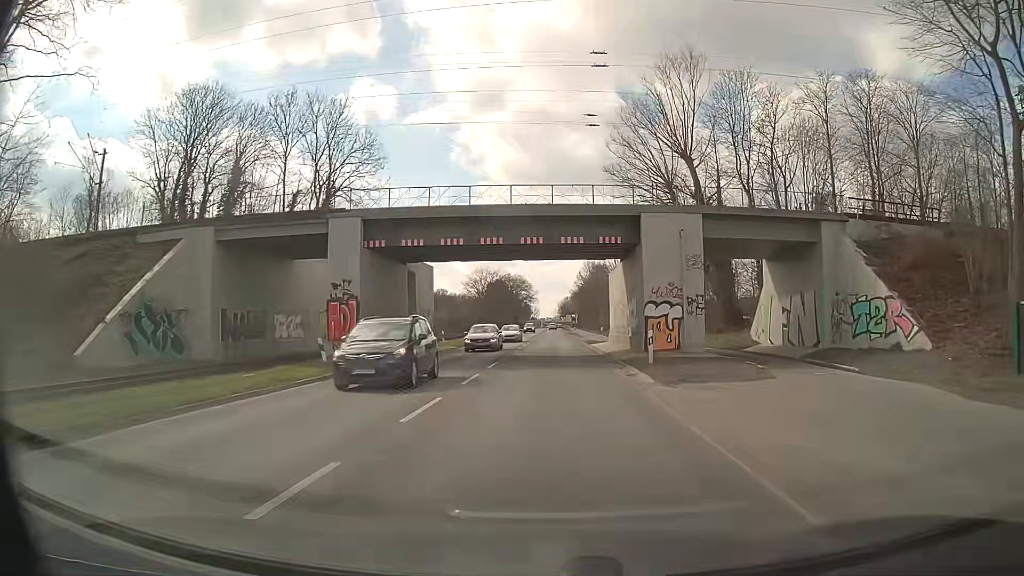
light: Day
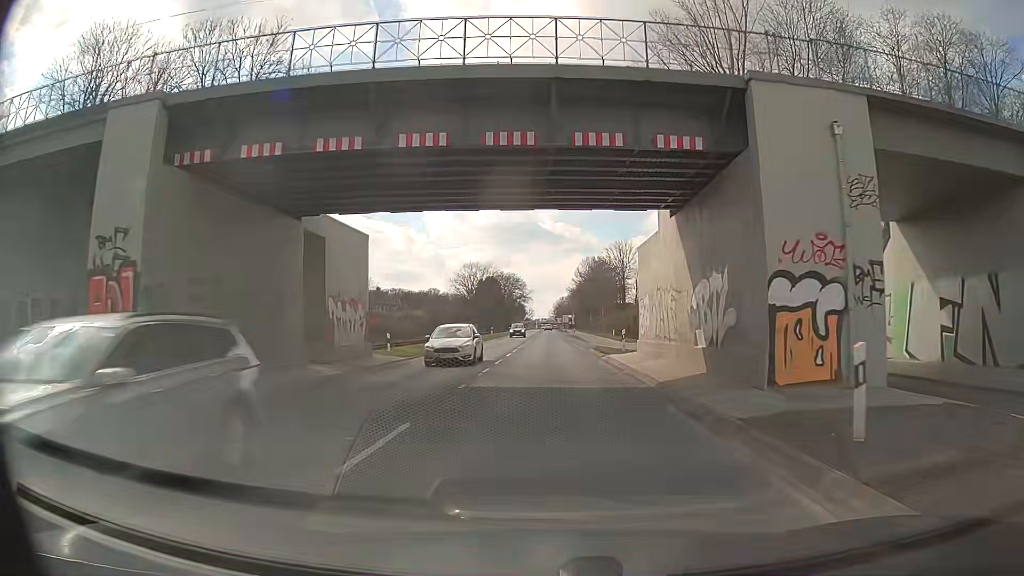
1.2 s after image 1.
(0.0, +15.3) m; +1°
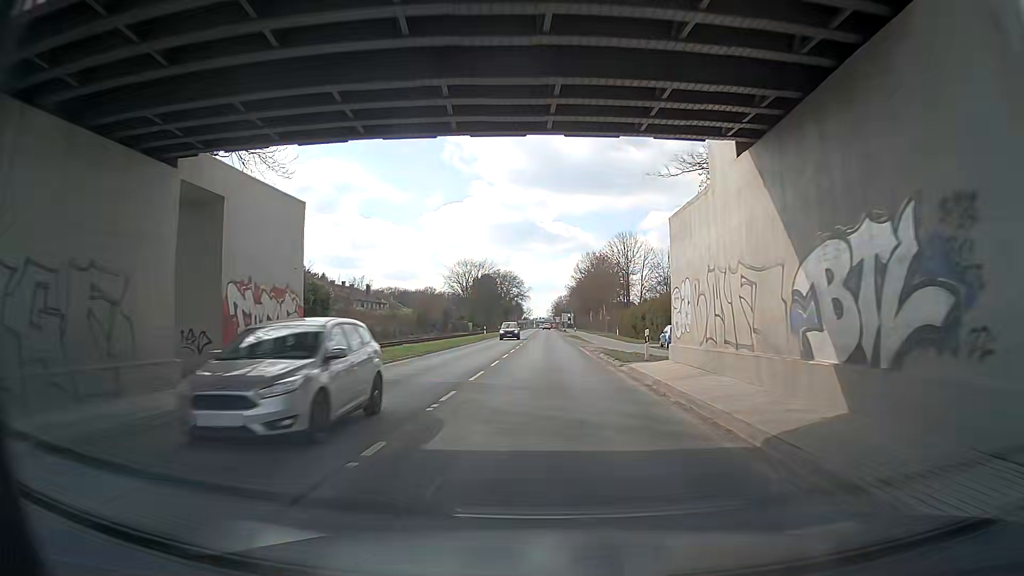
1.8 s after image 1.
(0.0, +7.7) m; 0°
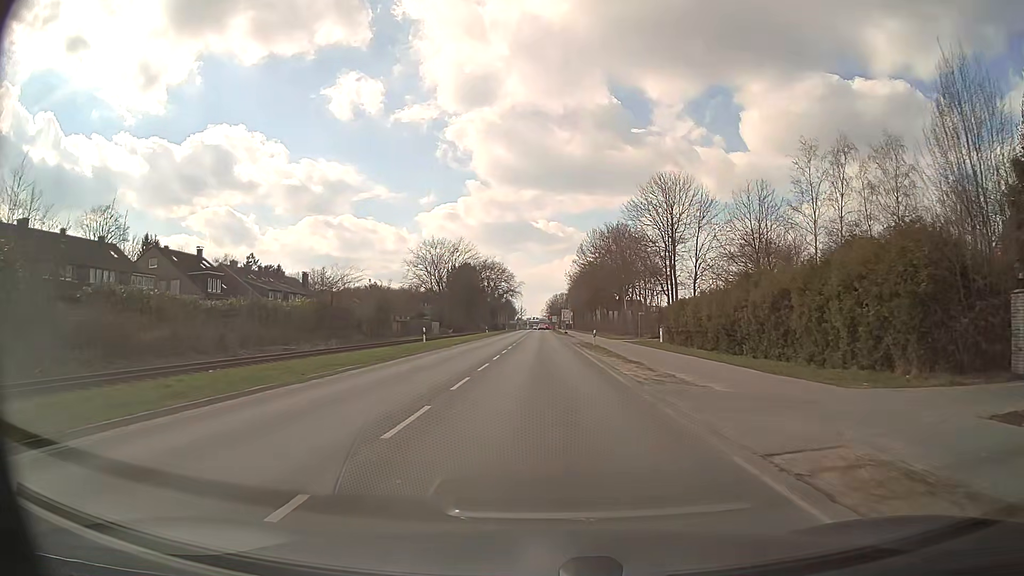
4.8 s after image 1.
(-0.2, +38.7) m; 0°
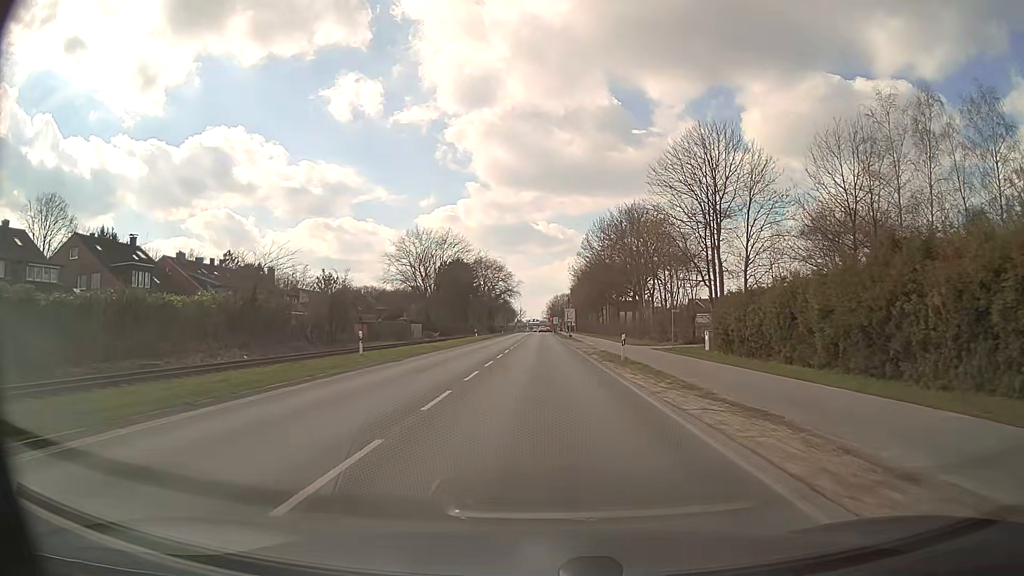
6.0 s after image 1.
(0.0, +15.5) m; 0°
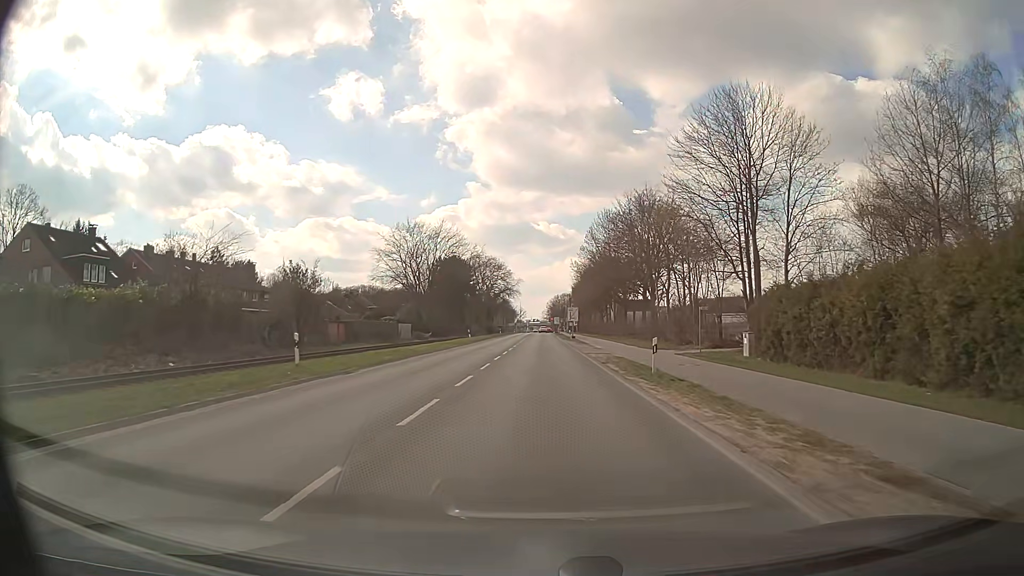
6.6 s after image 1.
(0.0, +7.7) m; 0°
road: secondary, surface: asphalt
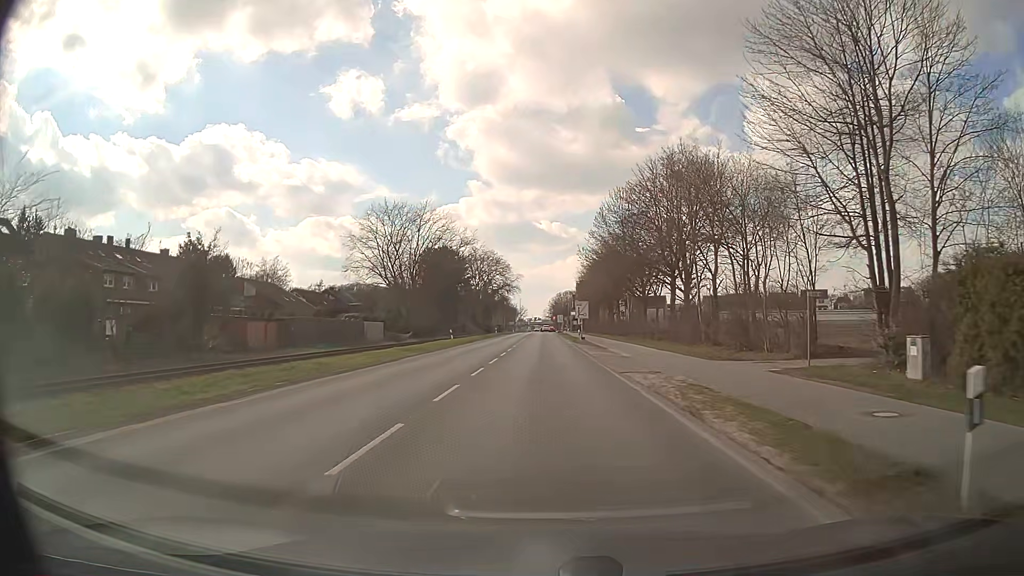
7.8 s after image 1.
(0.0, +15.4) m; 0°
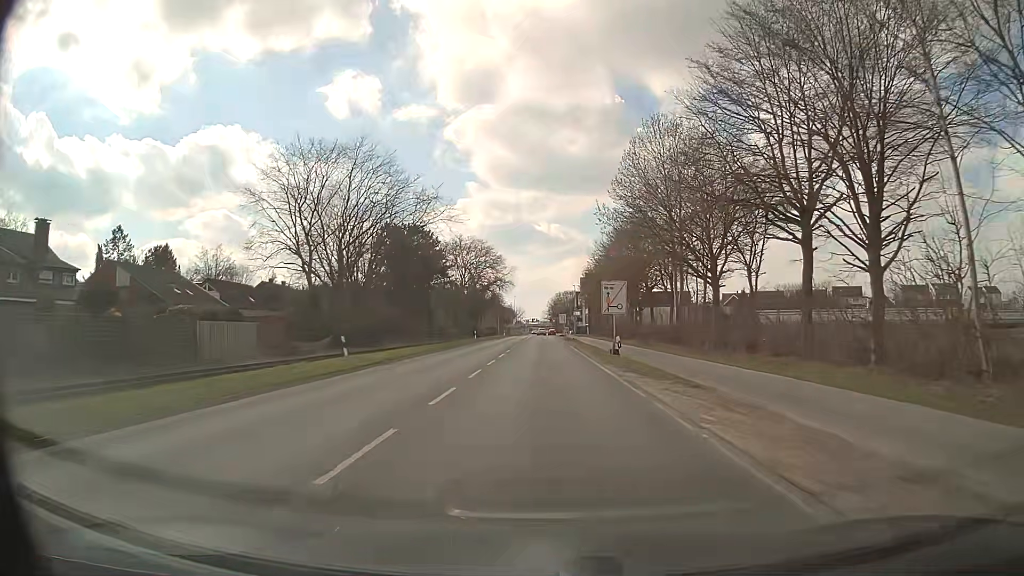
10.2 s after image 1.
(+0.1, +30.6) m; 0°
